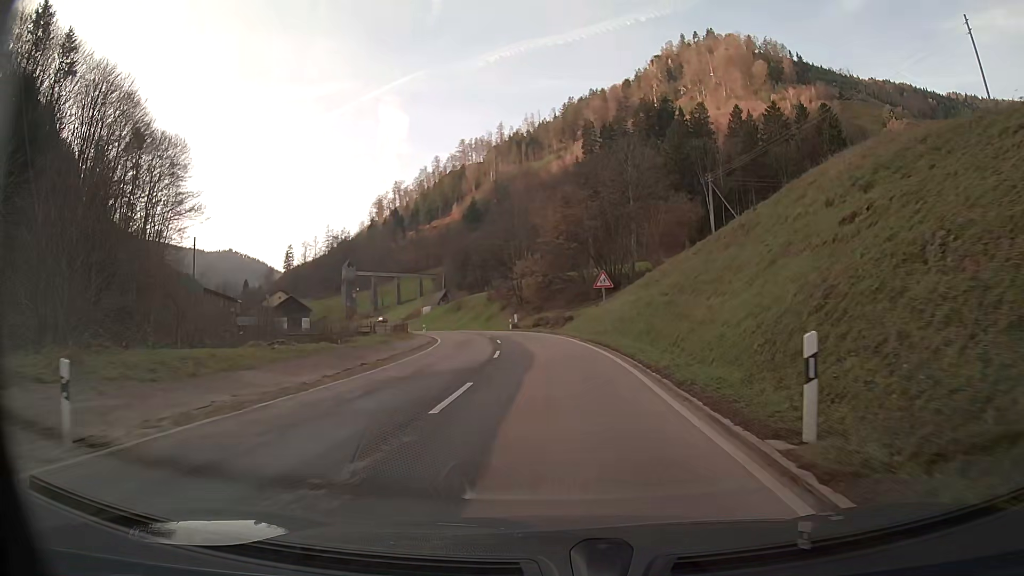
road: secondary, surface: asphalt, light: Day
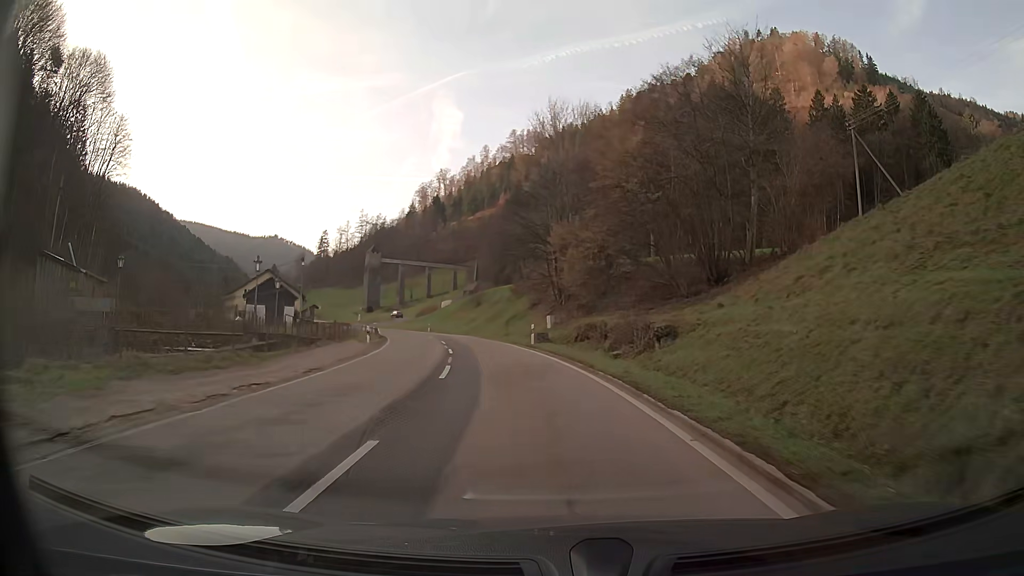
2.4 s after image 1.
(-0.7, +30.5) m; -5°
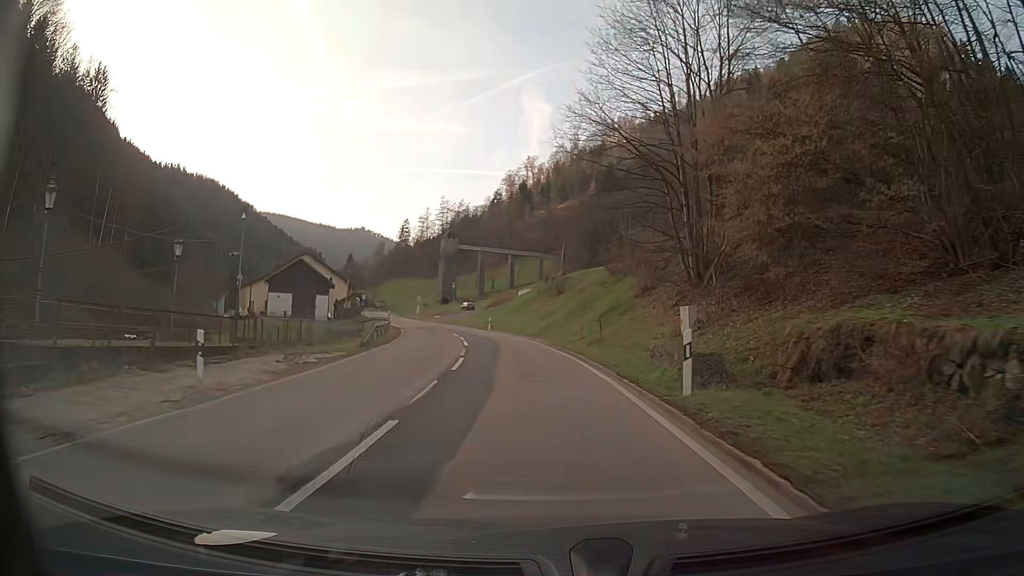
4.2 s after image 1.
(-1.5, +23.1) m; -8°
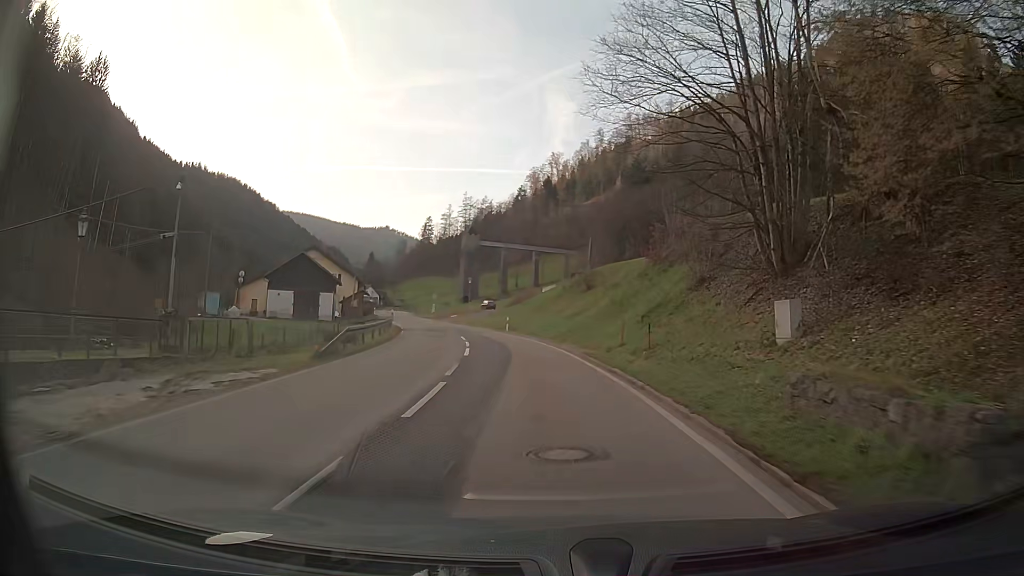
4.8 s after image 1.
(-0.1, +7.8) m; -2°
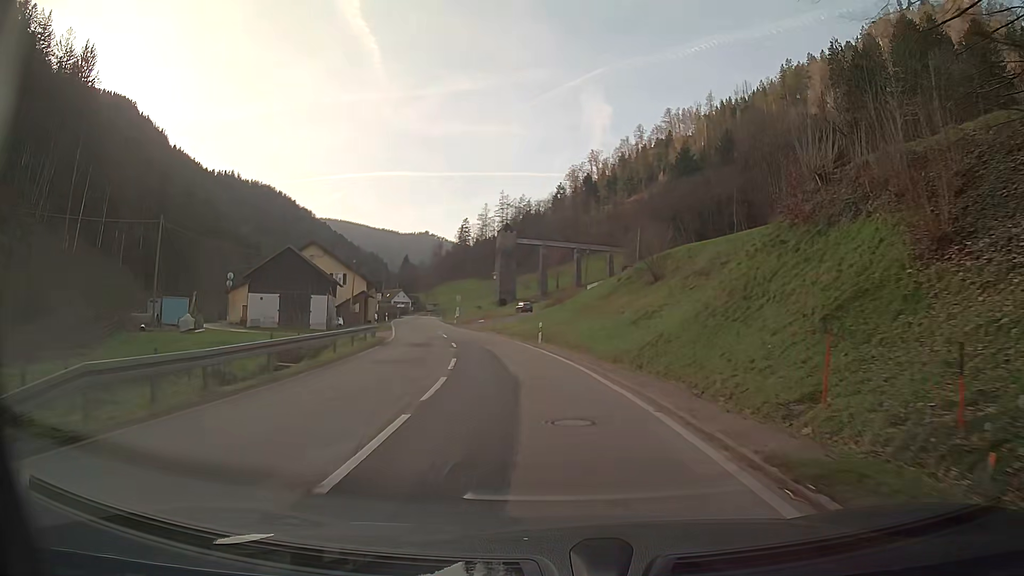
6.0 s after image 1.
(-0.5, +15.8) m; -4°
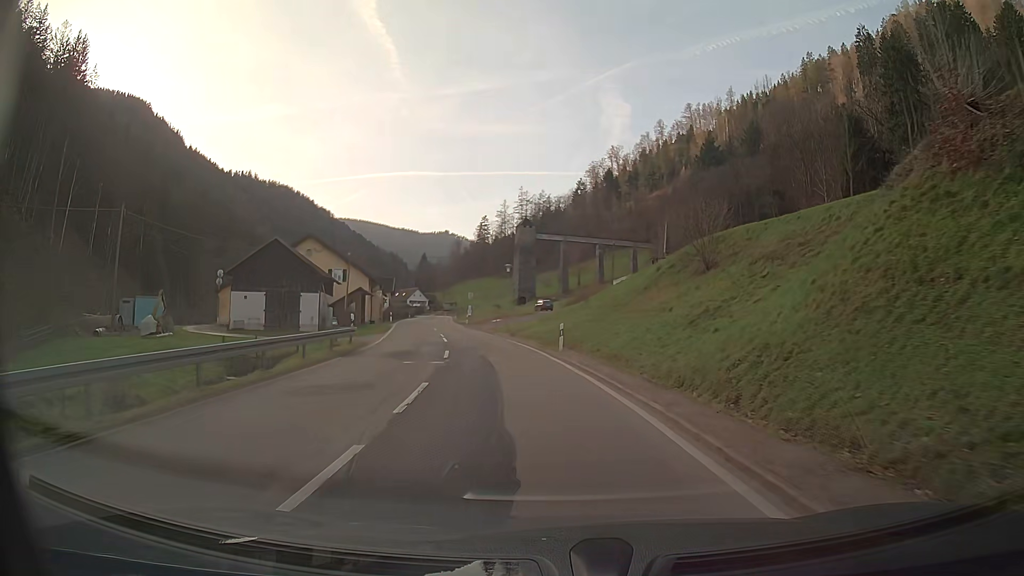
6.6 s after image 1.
(-0.1, +7.9) m; -2°
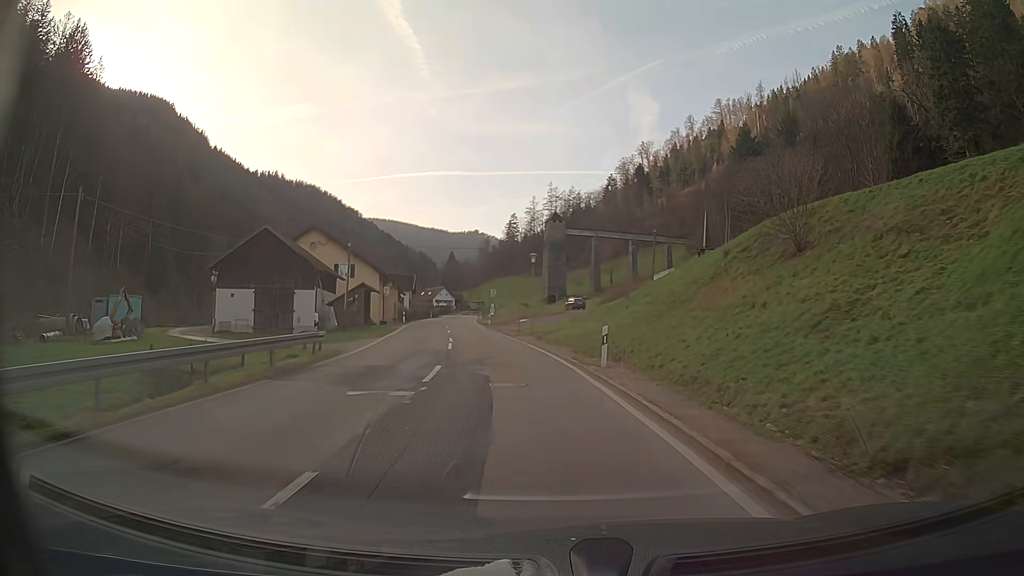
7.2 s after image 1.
(-0.2, +7.9) m; -3°
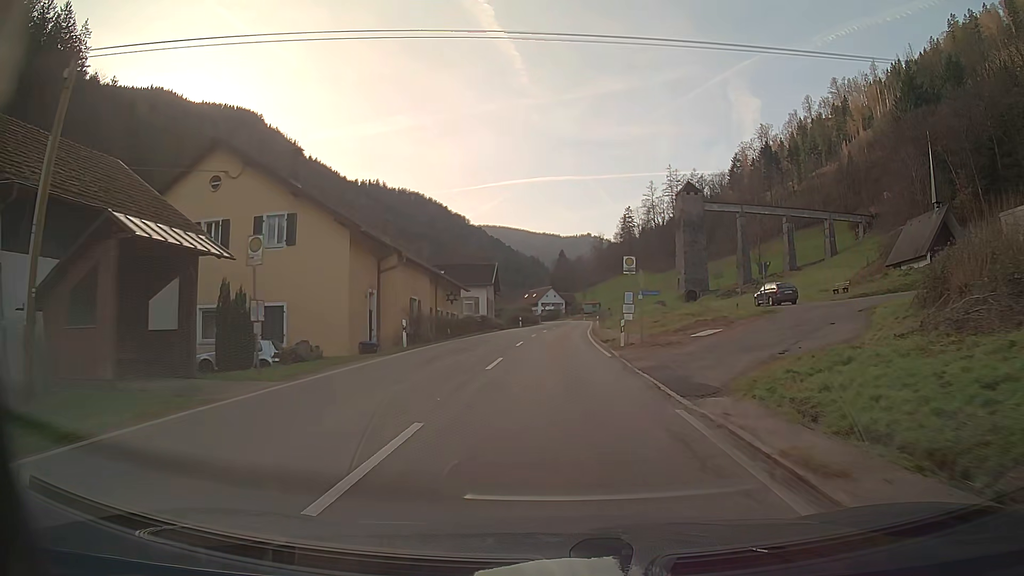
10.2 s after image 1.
(-3.7, +39.3) m; -8°
